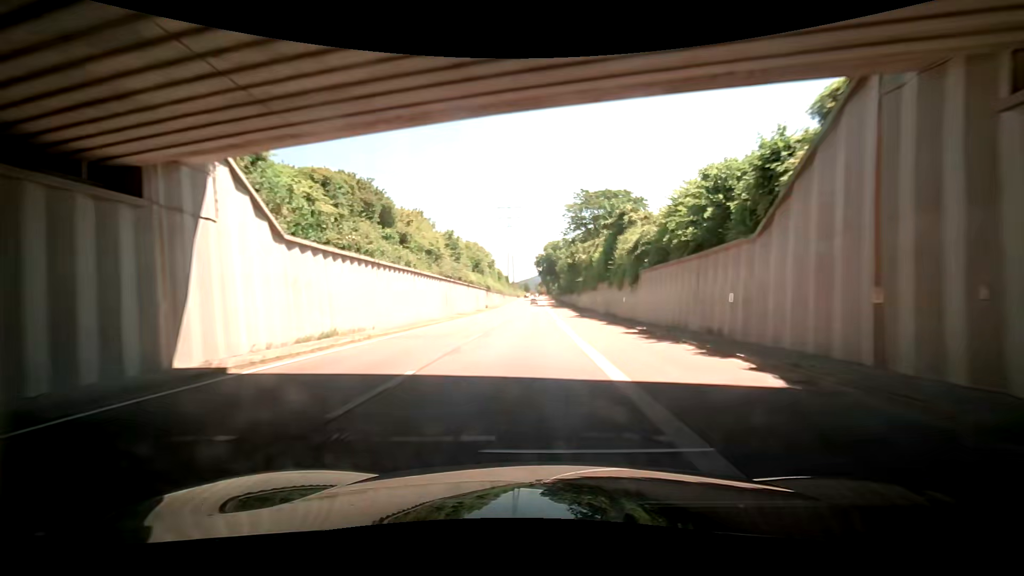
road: trunk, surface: asphalt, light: Day
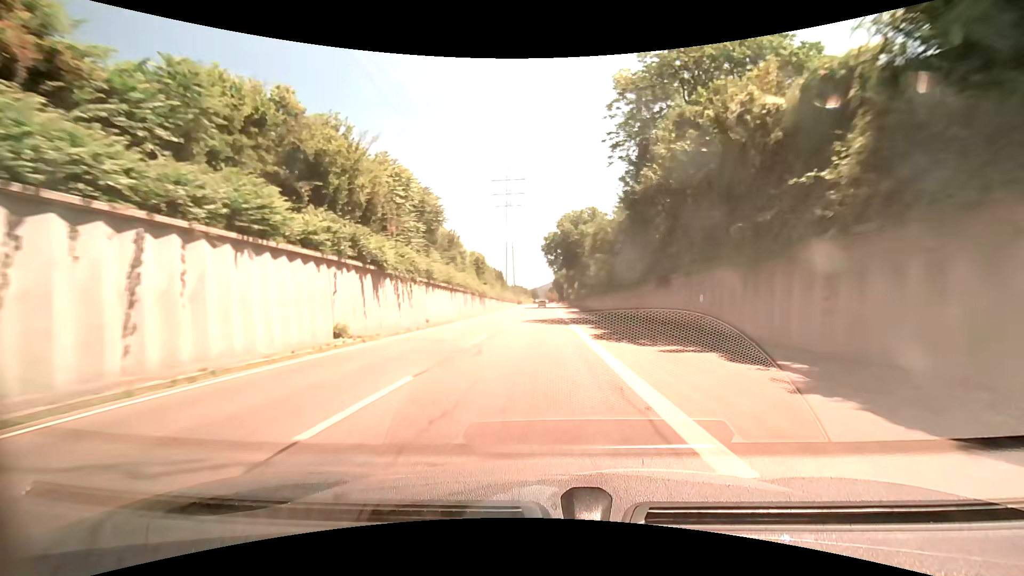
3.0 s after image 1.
(-0.9, +61.1) m; -1°
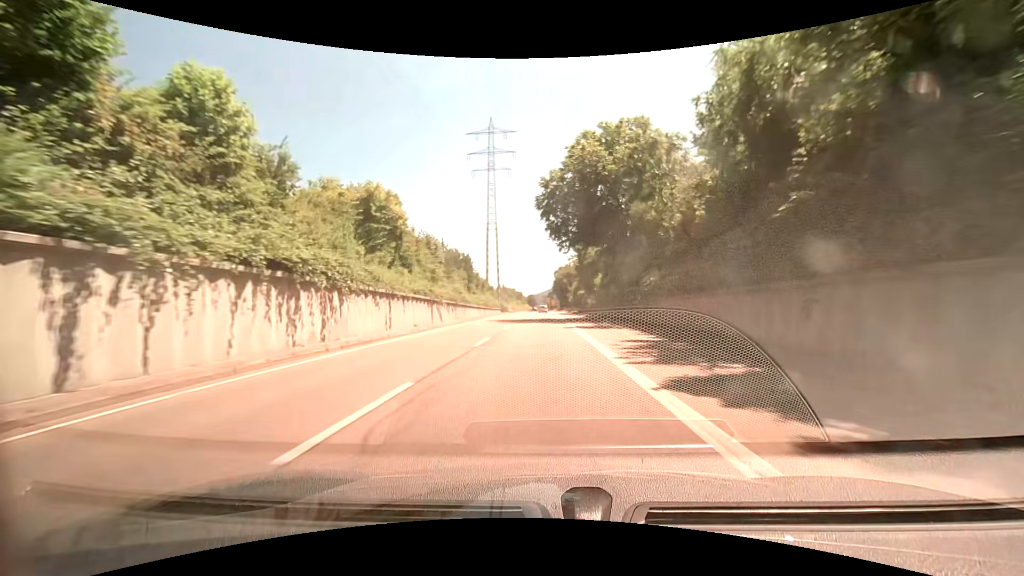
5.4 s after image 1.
(+0.2, +48.7) m; 0°
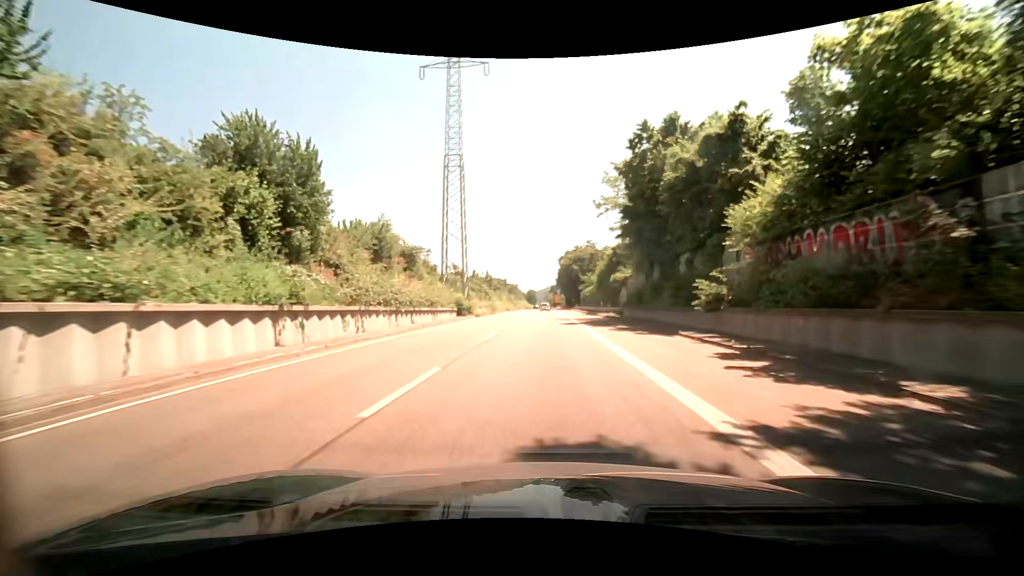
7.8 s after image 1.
(+0.1, +46.3) m; 0°
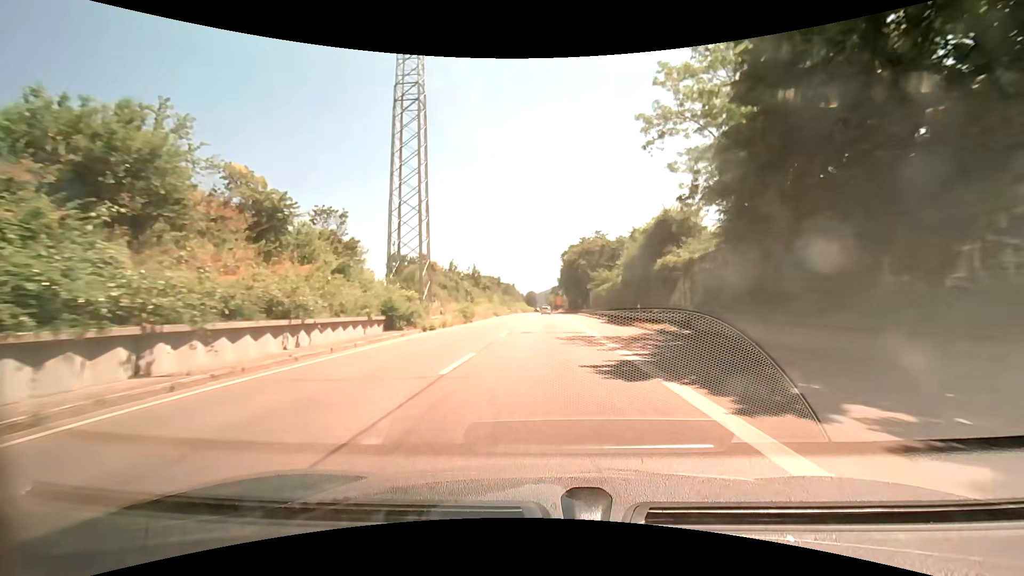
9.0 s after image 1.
(0.0, +20.1) m; 0°
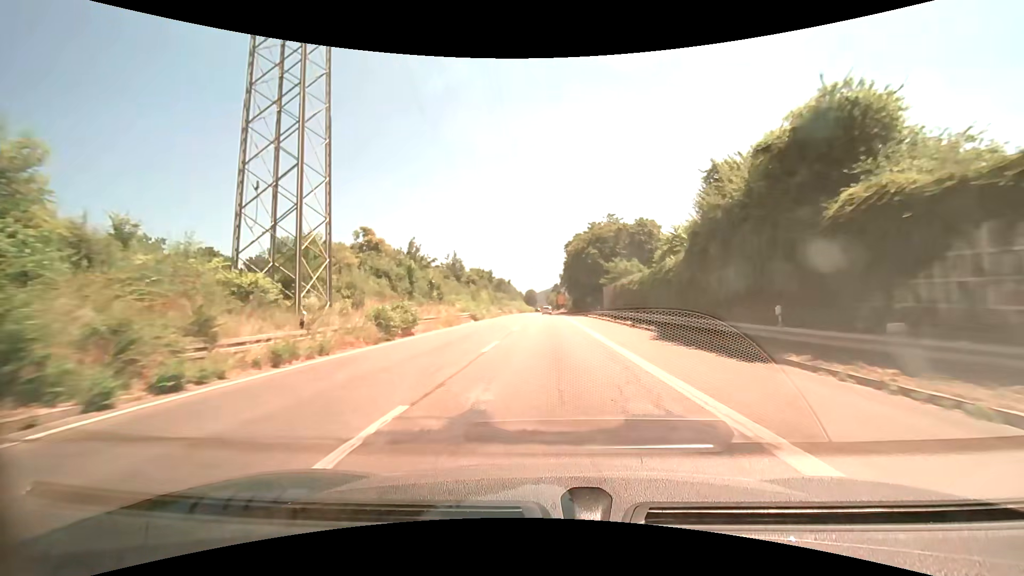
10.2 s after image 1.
(+0.1, +18.9) m; 0°
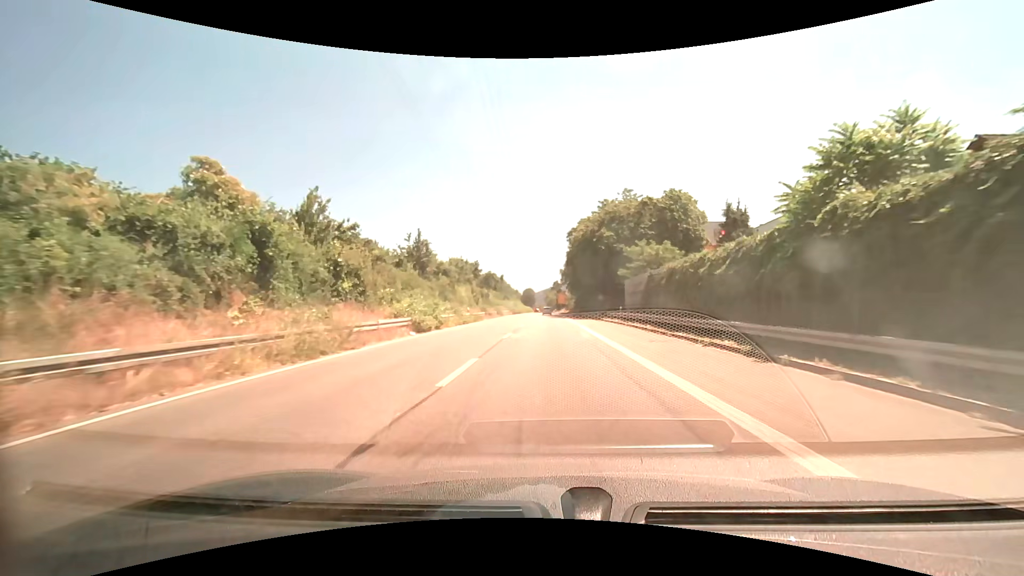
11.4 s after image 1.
(+0.1, +18.5) m; 0°
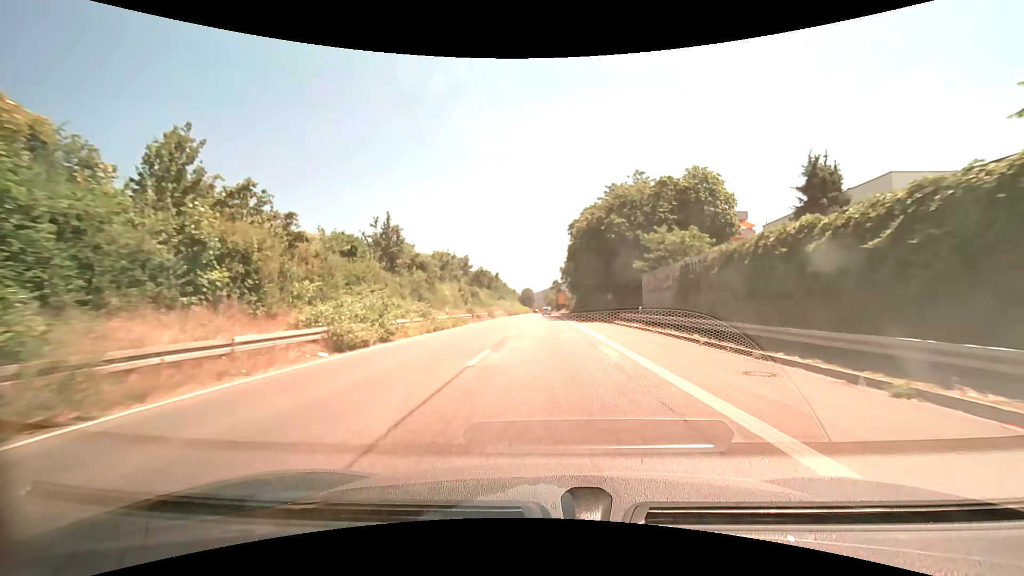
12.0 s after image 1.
(0.0, +9.1) m; 0°
